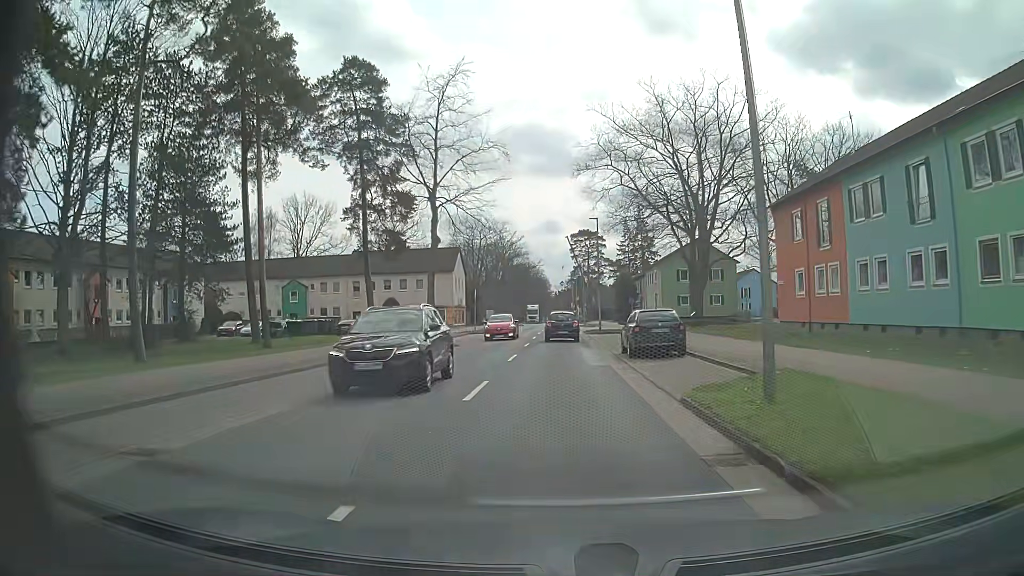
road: tertiary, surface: asphalt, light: Day
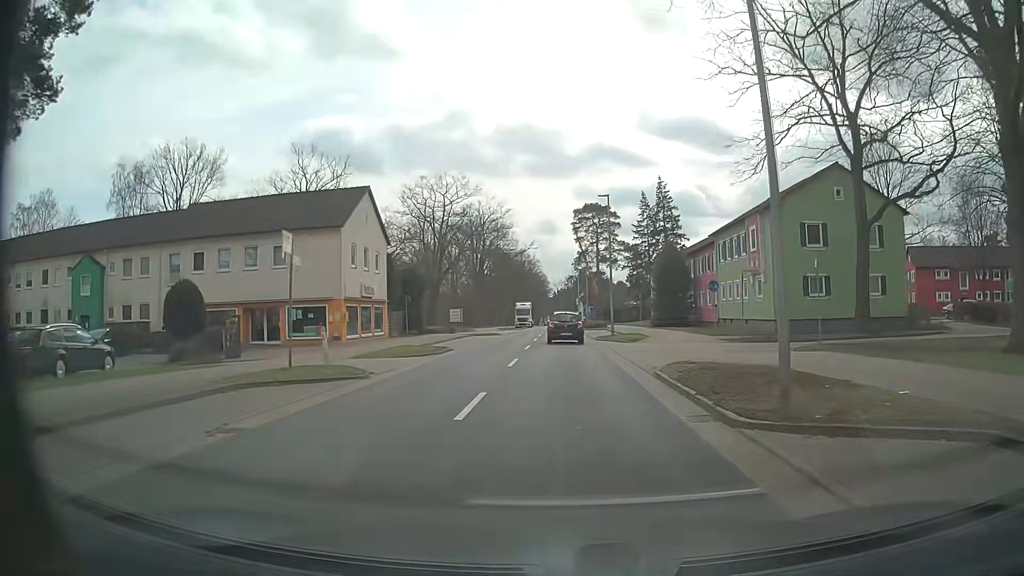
(0.0, +38.2) m; +1°
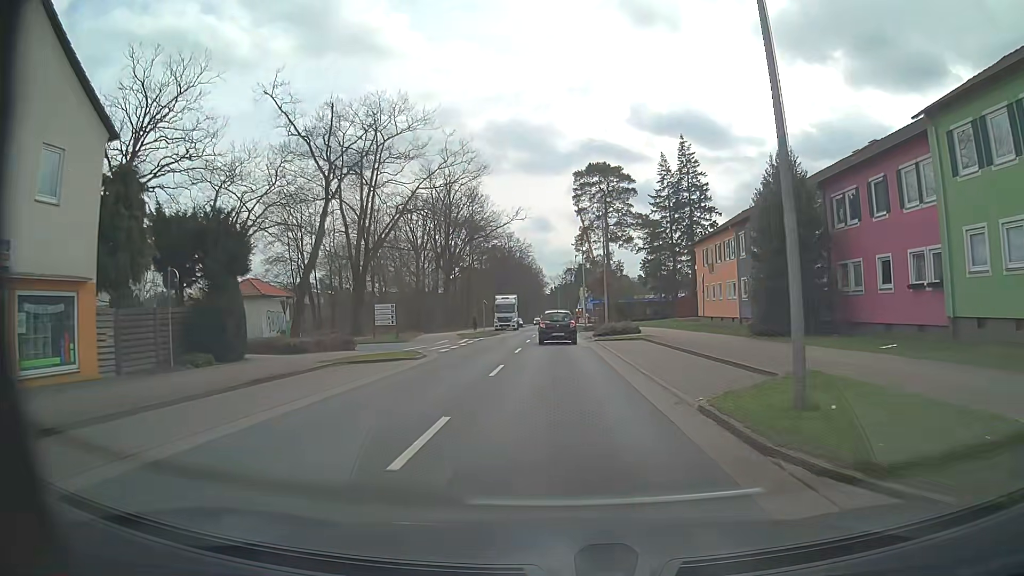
(-0.1, +29.9) m; 0°
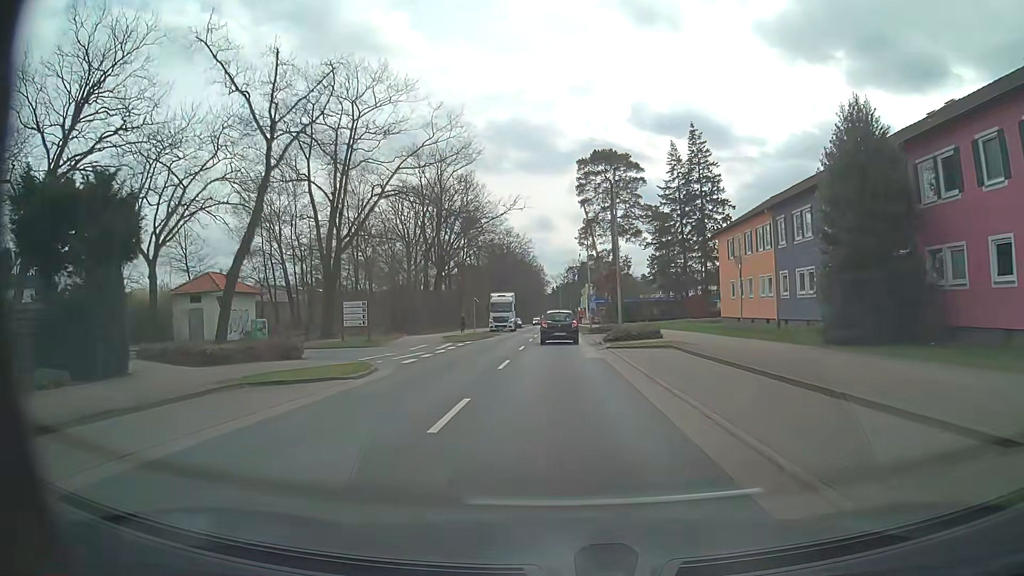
(0.0, +7.2) m; 0°
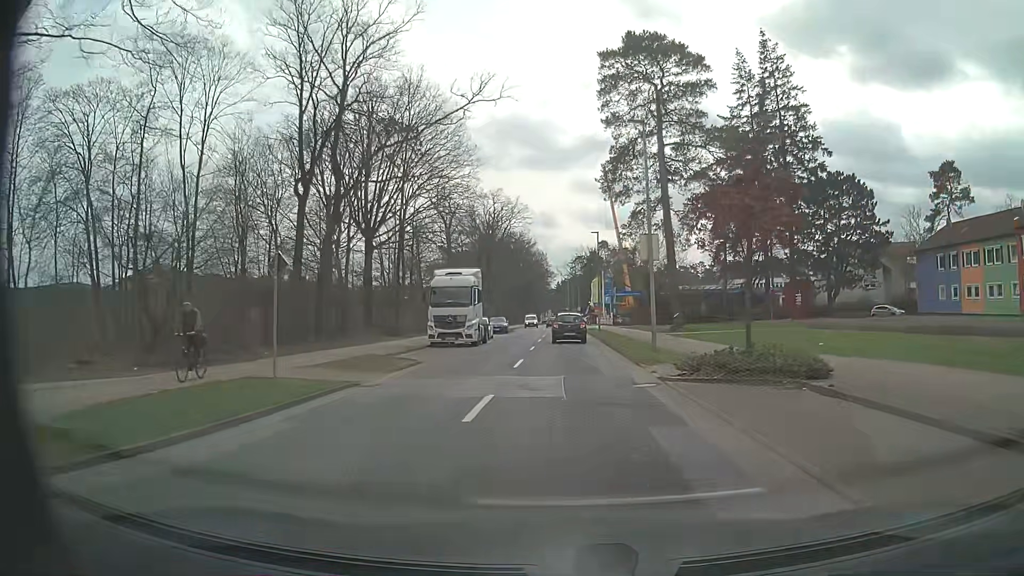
(-0.3, +34.7) m; -1°
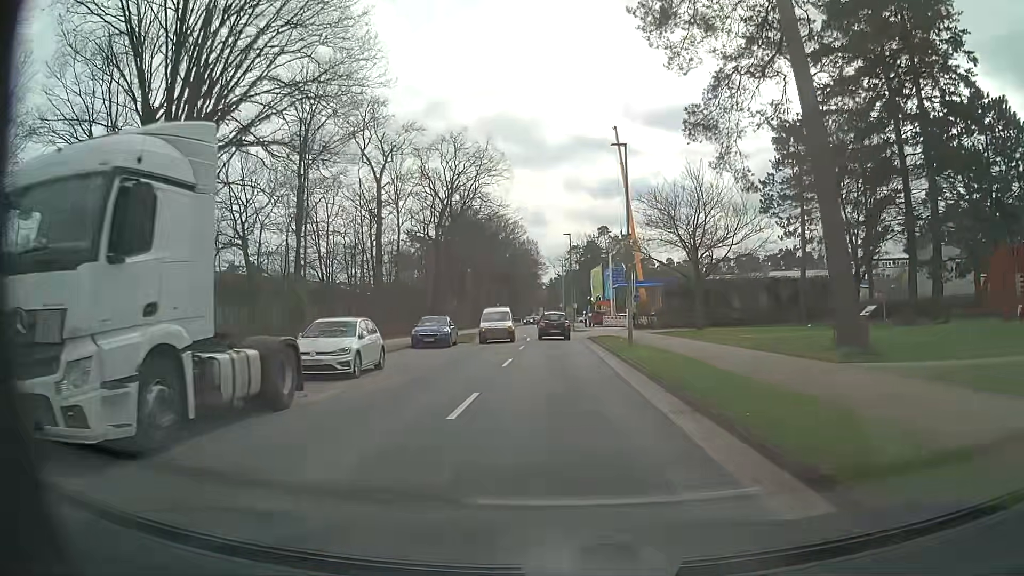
(+0.3, +27.5) m; +1°
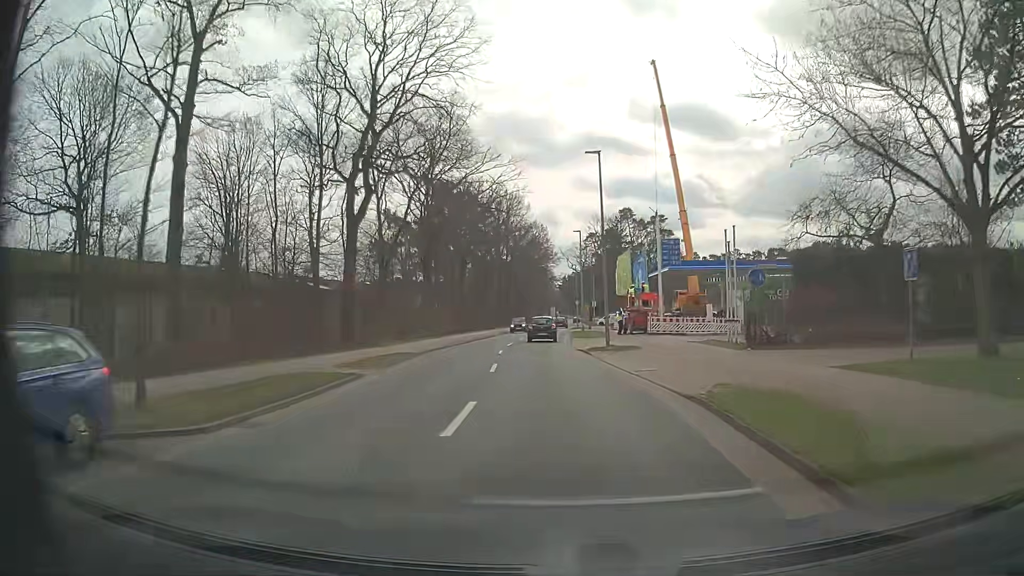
(-0.3, +28.3) m; -2°
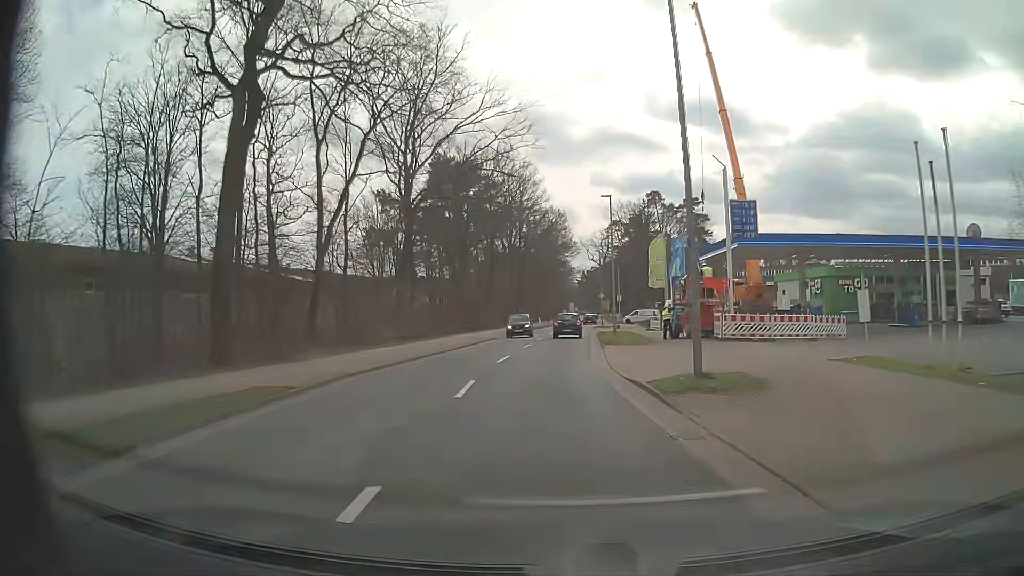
(-0.1, +14.5) m; -2°
